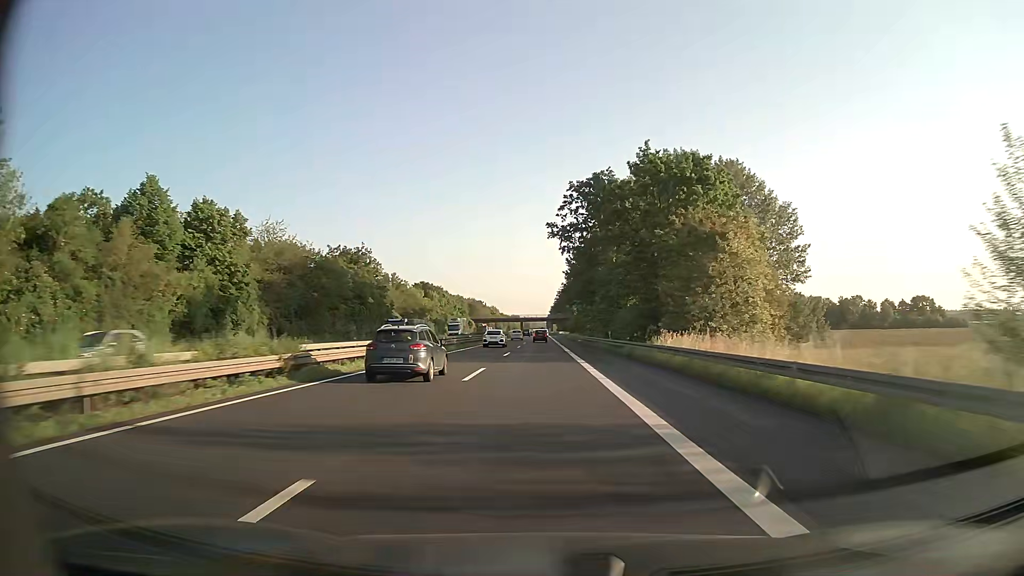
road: trunk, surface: asphalt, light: Day
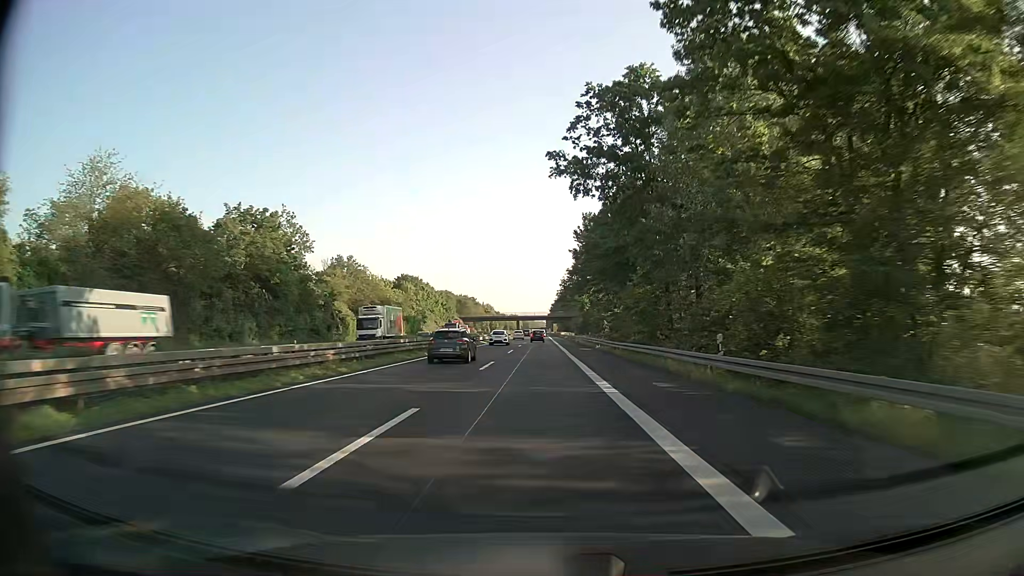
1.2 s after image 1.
(0.0, +30.3) m; 0°
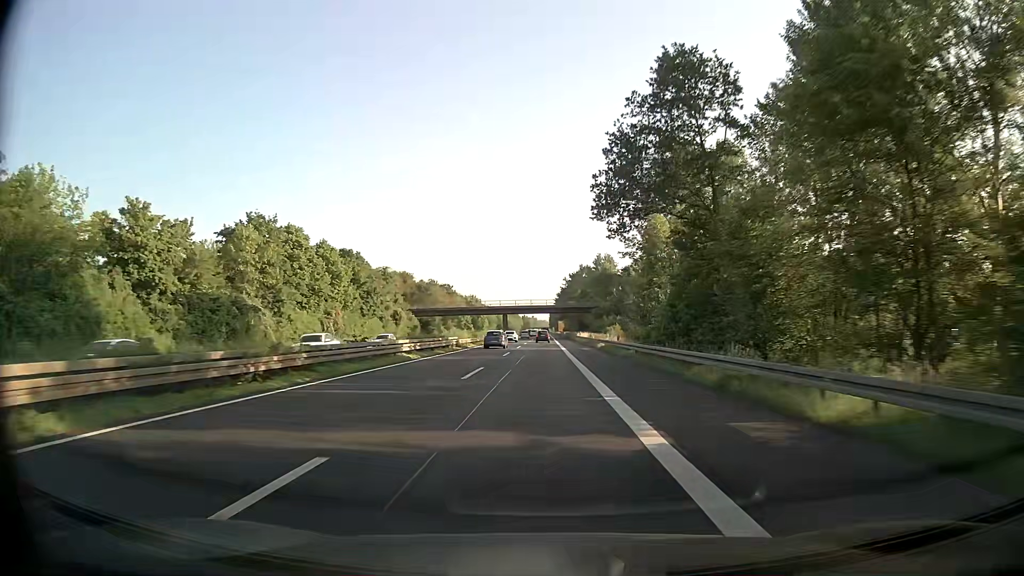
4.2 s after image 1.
(+0.1, +76.7) m; 0°
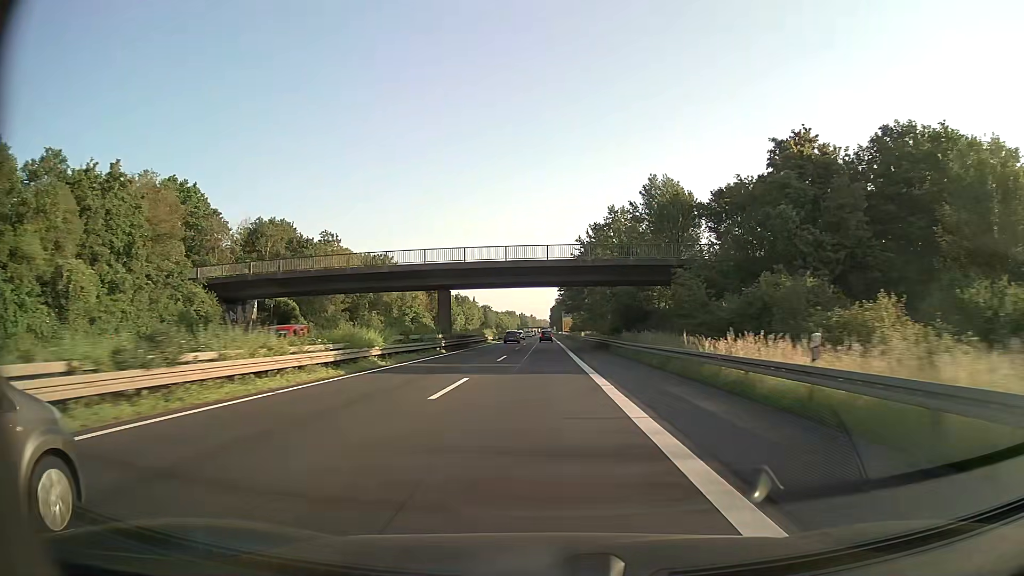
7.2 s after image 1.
(-0.1, +78.2) m; 0°
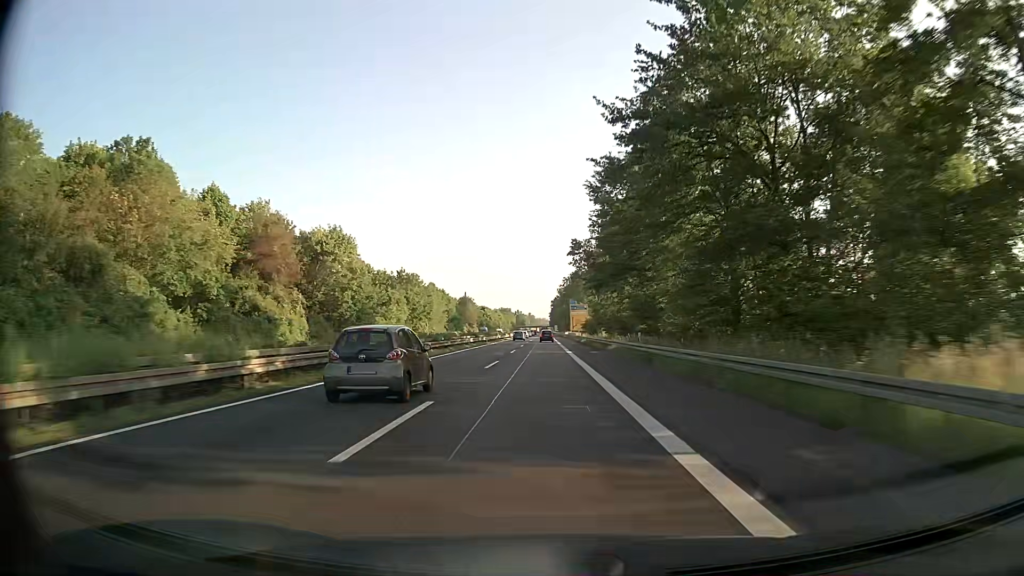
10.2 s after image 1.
(0.0, +78.7) m; 0°
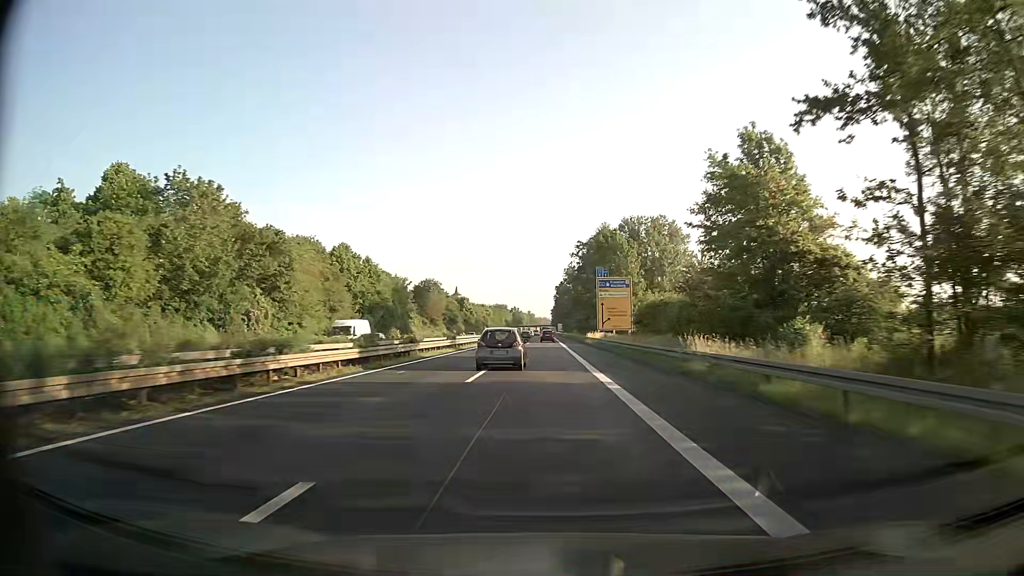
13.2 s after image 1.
(0.0, +79.2) m; 0°
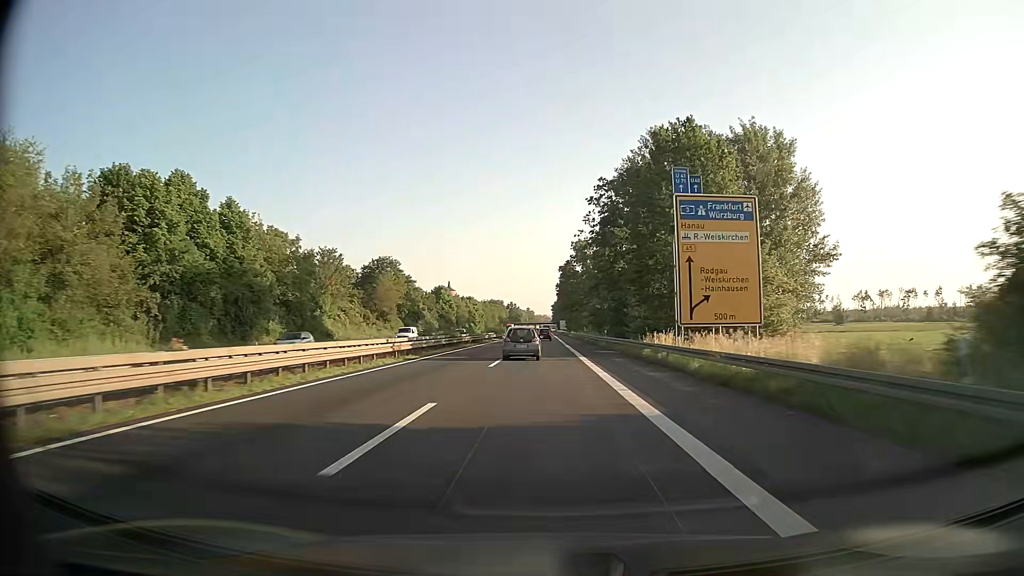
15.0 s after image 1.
(+0.2, +47.8) m; 0°
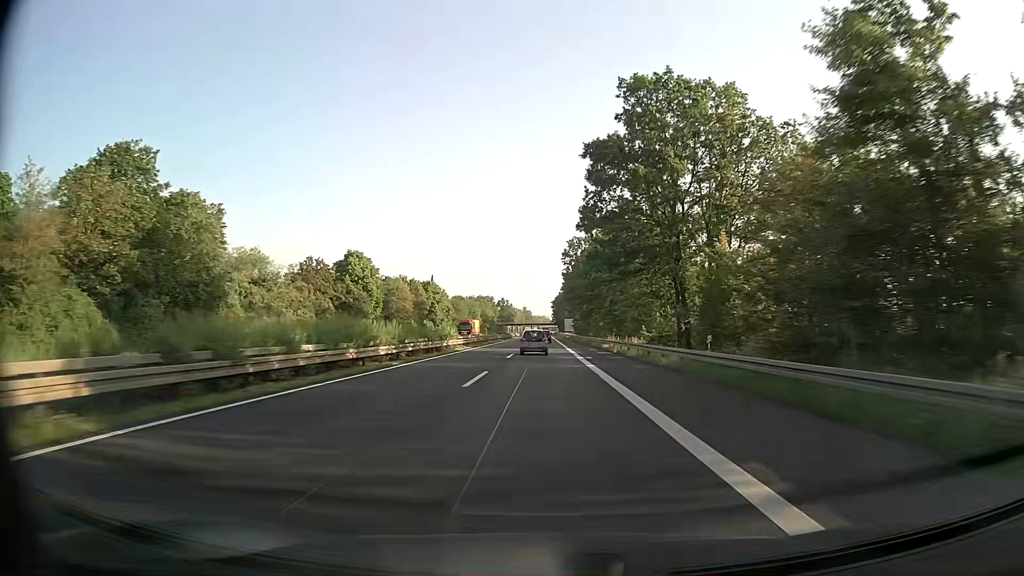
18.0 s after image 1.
(+0.1, +80.1) m; 0°
(0, +10) (0, +20) (0, +30) (0, +40) (0, +50) (0, +60) (0, +70) (0, +80) (0, +90) (0, +100) m
